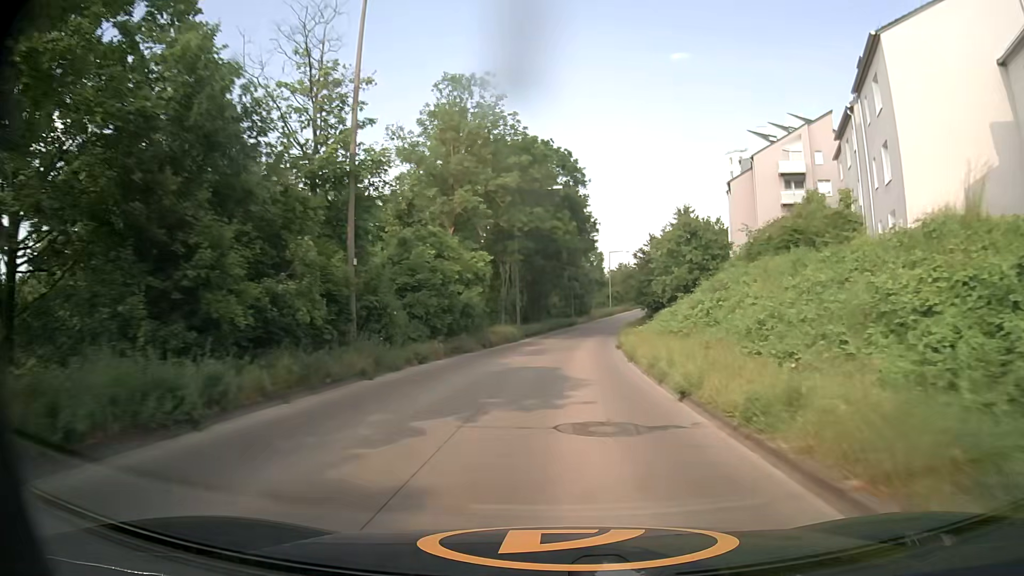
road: tertiary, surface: concrete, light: Day
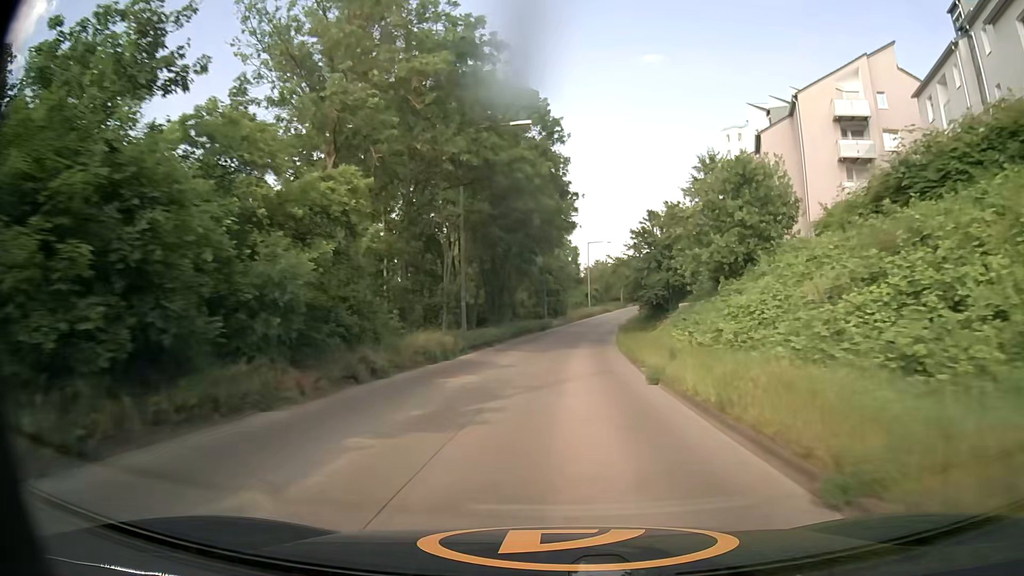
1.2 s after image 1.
(+0.4, +18.3) m; +3°
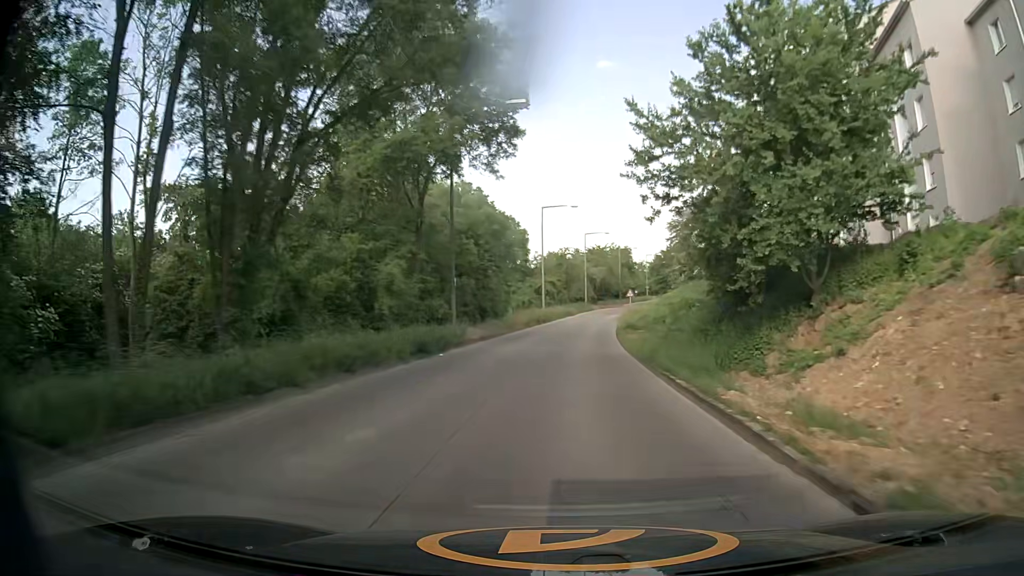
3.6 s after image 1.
(+1.4, +37.9) m; +5°
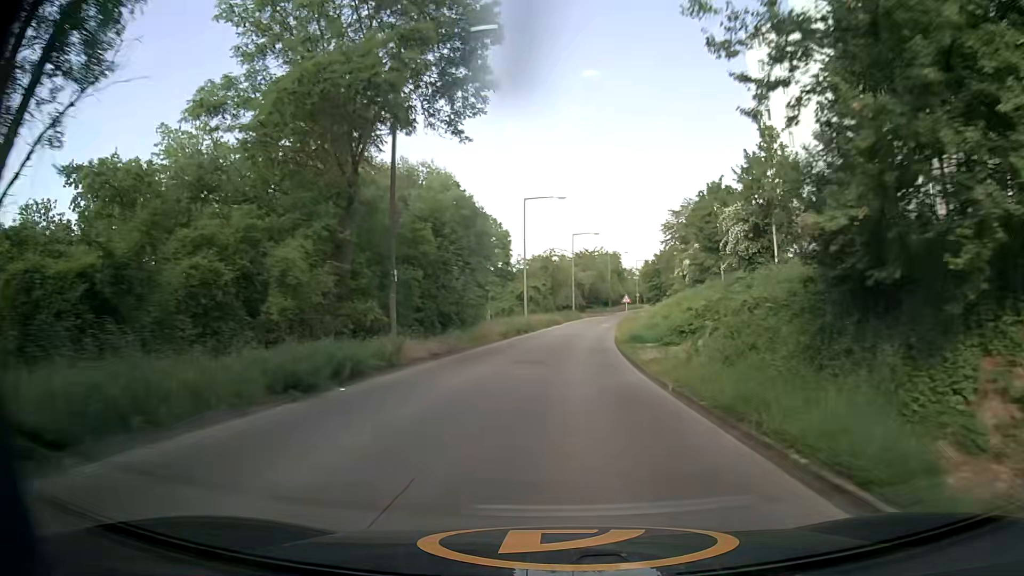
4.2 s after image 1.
(+0.1, +9.5) m; +1°
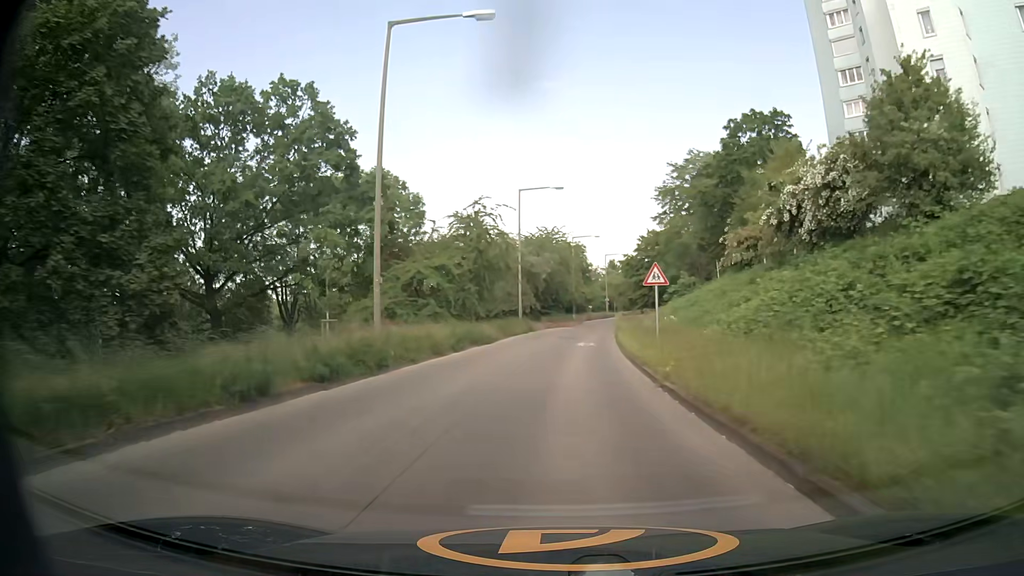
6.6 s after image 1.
(+1.4, +37.6) m; +4°
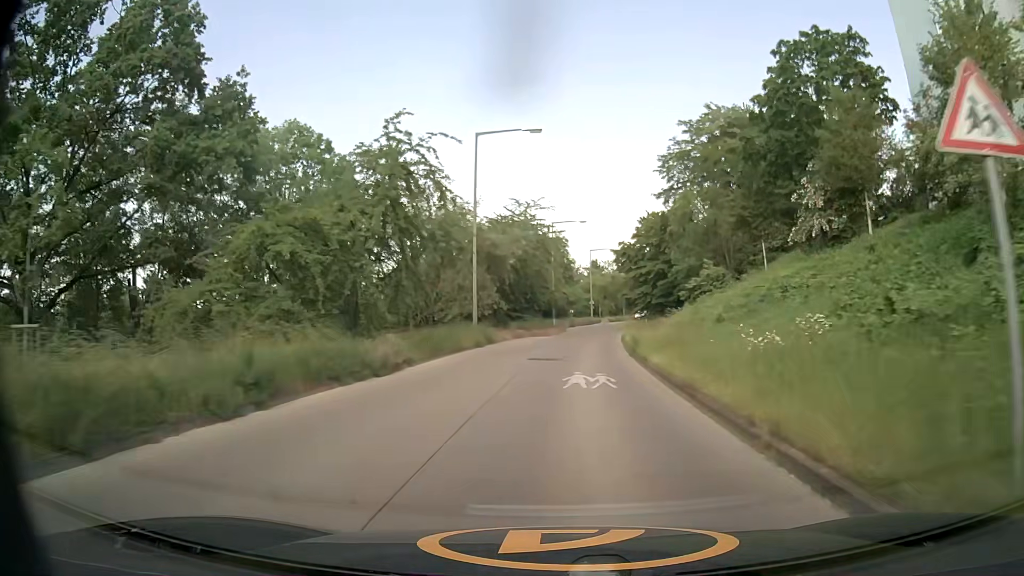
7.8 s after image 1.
(+0.3, +18.3) m; +2°
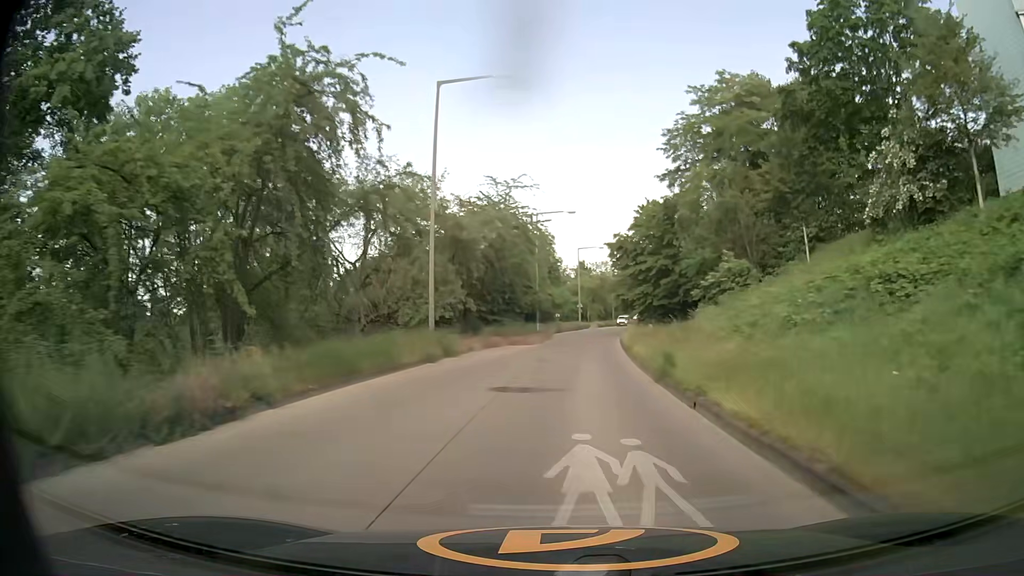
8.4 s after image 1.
(+0.1, +9.0) m; +2°
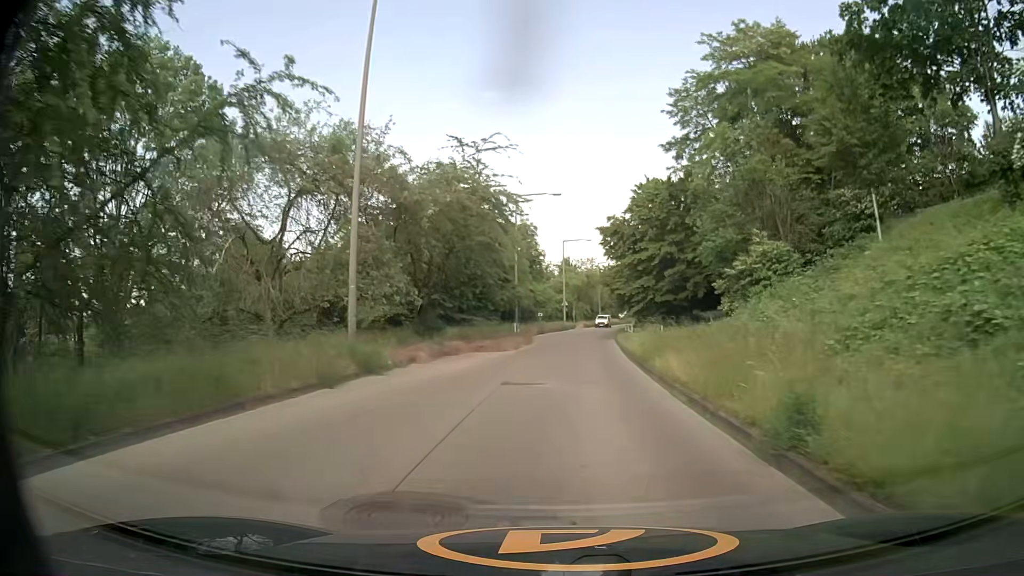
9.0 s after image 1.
(+0.1, +8.8) m; +1°
